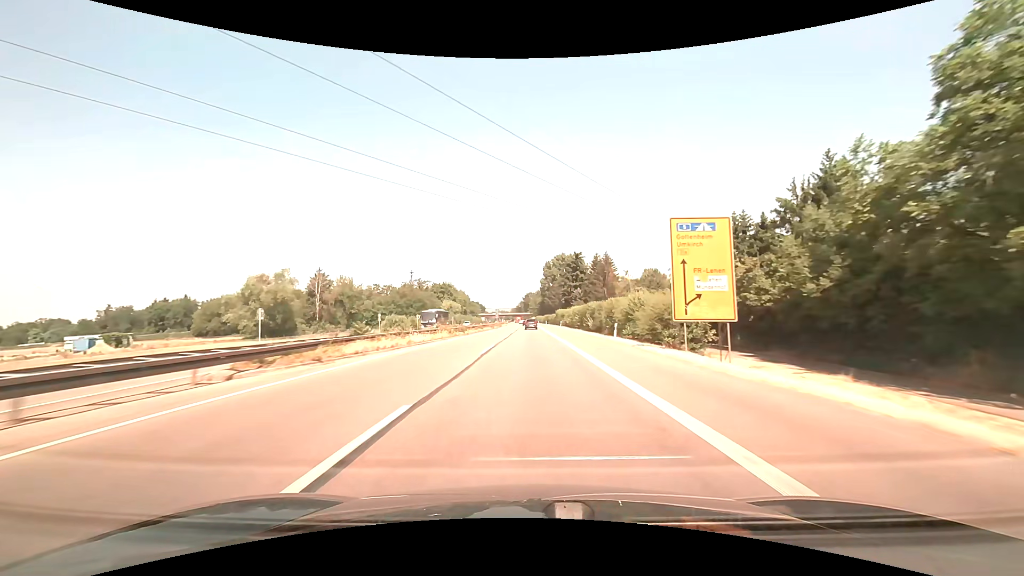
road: trunk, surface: asphalt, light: Day
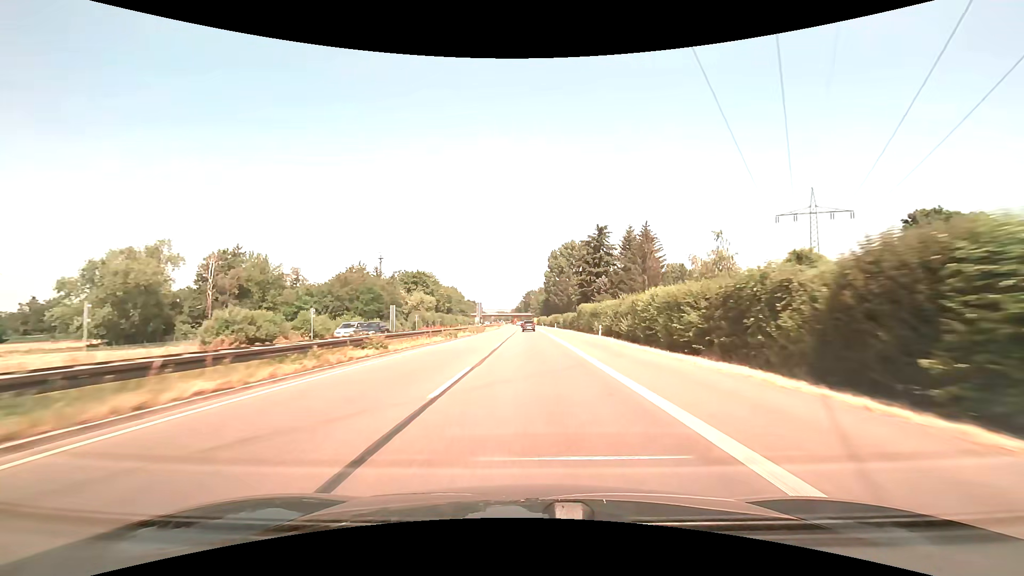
(0.0, +48.2) m; 0°
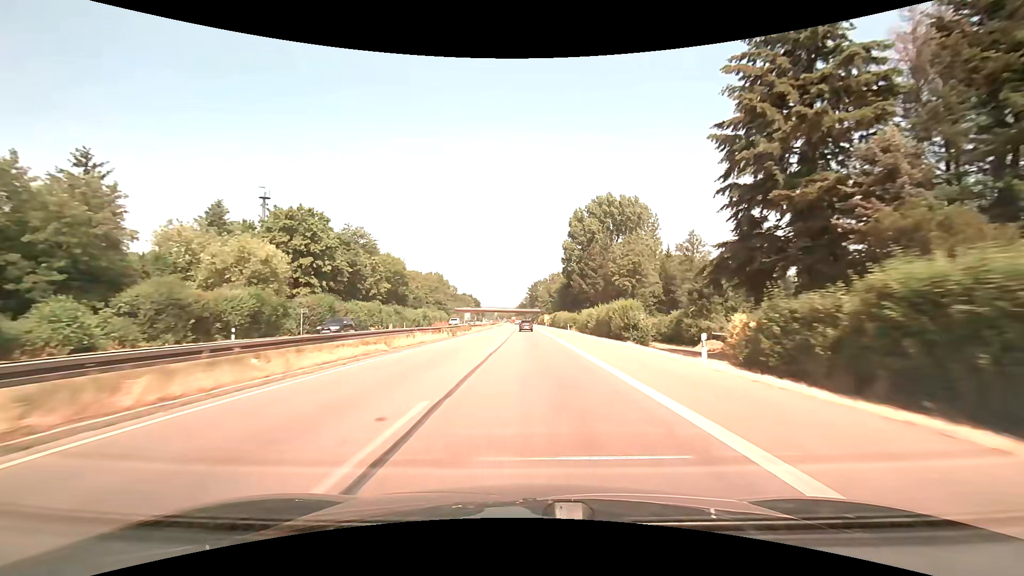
(-0.5, +80.5) m; -1°
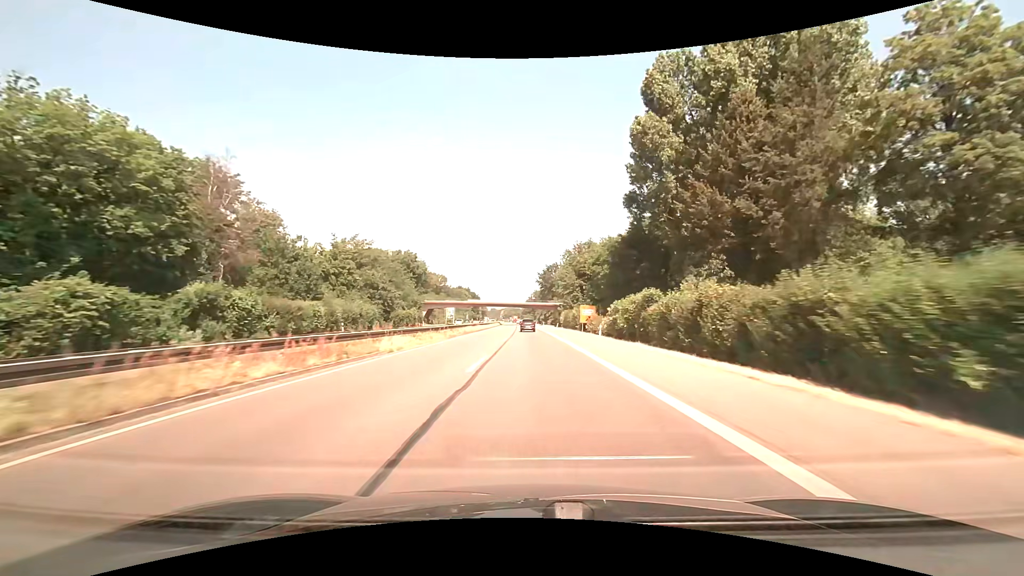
(-0.6, +80.9) m; -1°
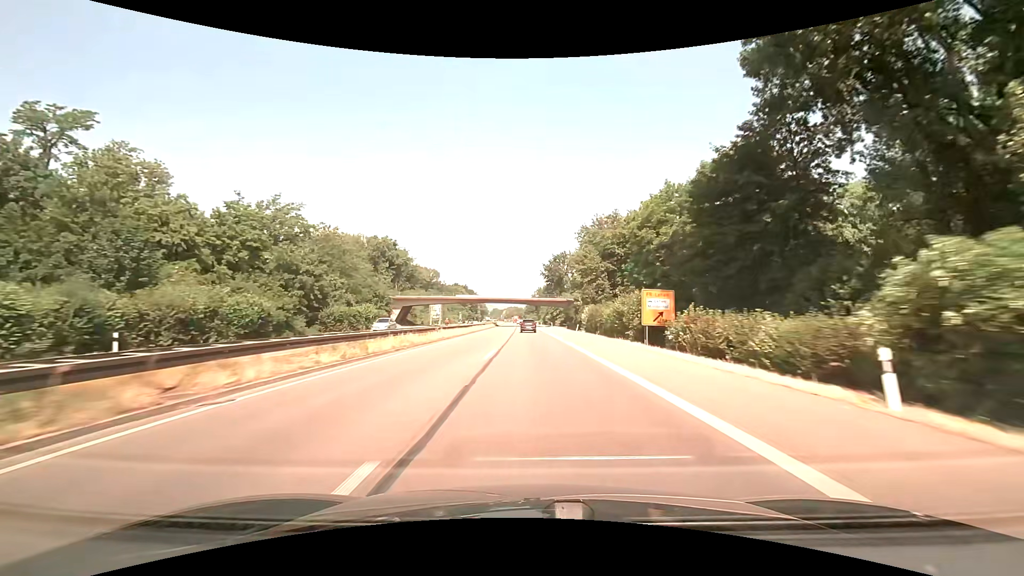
(-0.1, +32.5) m; 0°
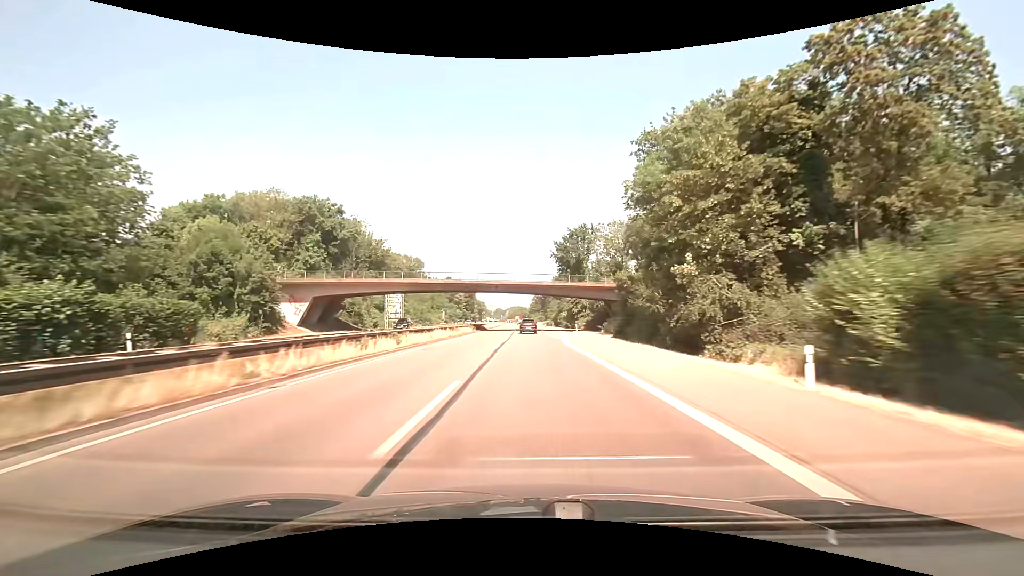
(-0.2, +48.7) m; 0°
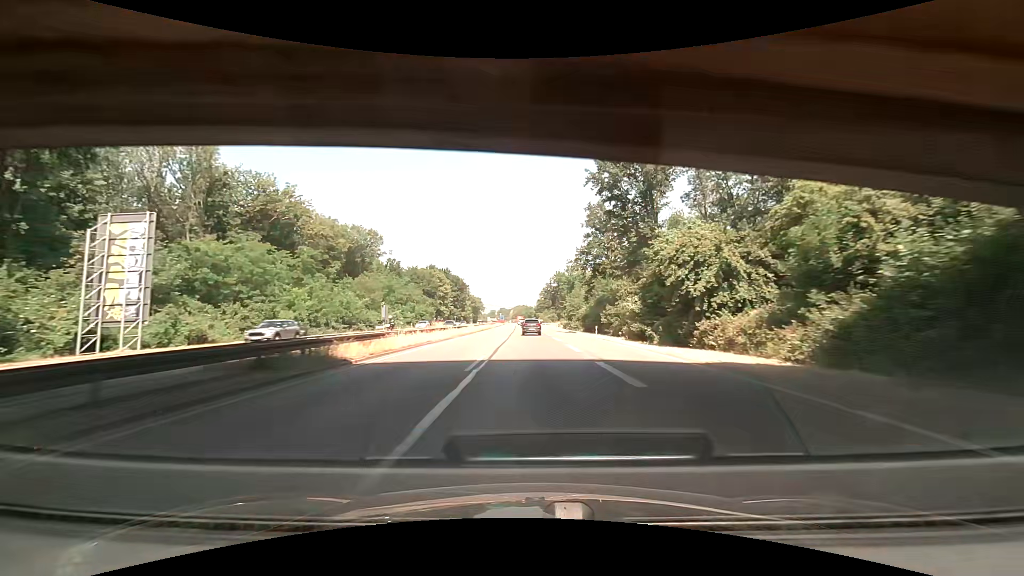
(-0.5, +64.9) m; -1°
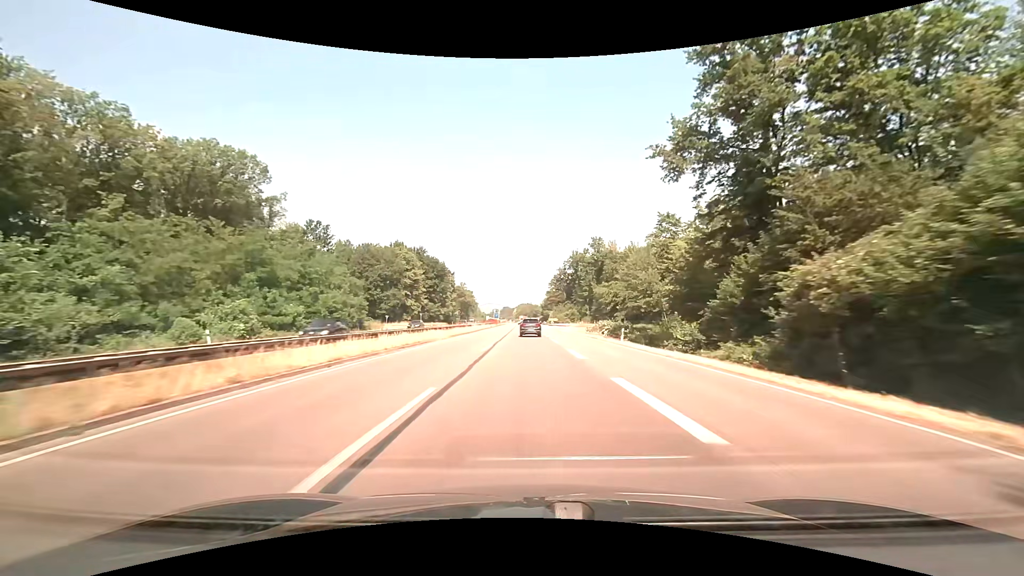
(-0.3, +64.4) m; 0°
(0, +10) (0, +20) (0, +30) (0, +40) (0, +50) (-1, +60) (-1, +70) (-1, +80) (-1, +90) (-1, +100) m
